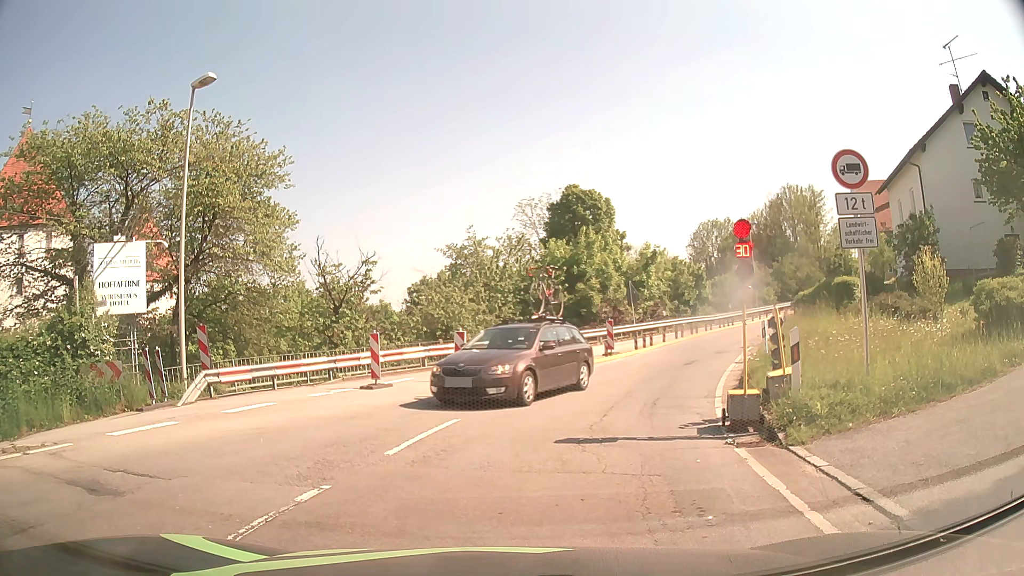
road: secondary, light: Day
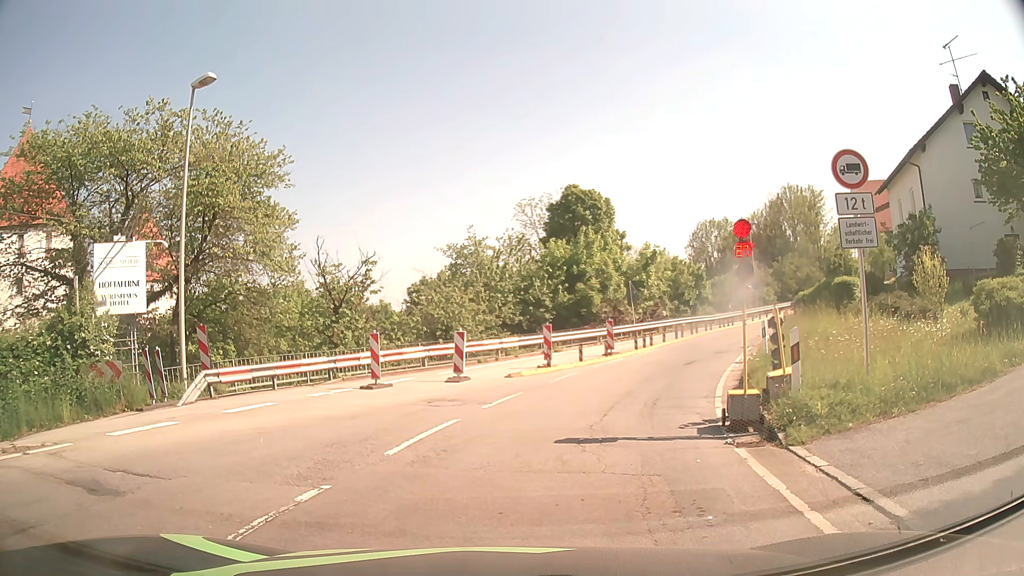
(0.0, 0.0) m; 0°
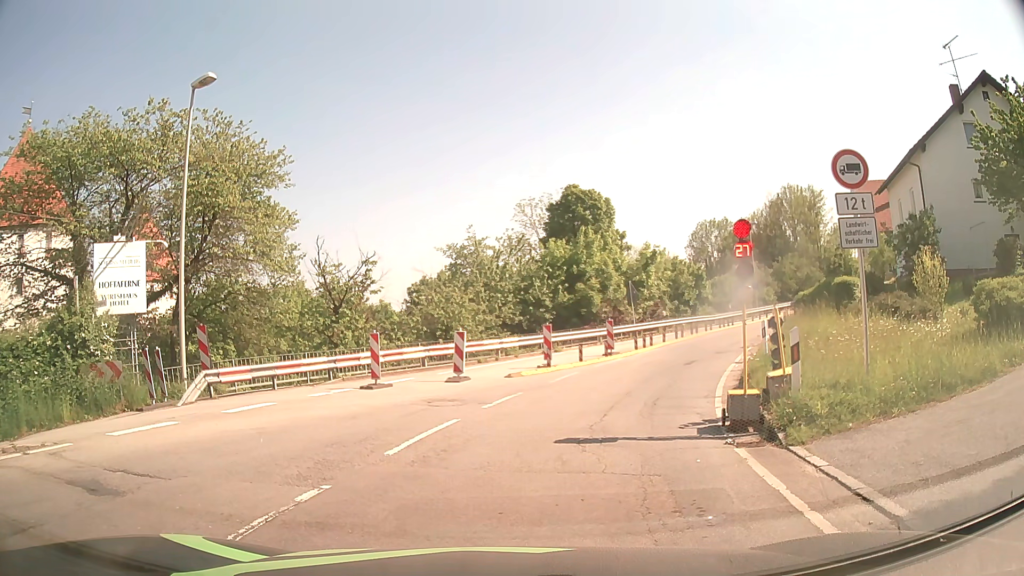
(0.0, 0.0) m; 0°
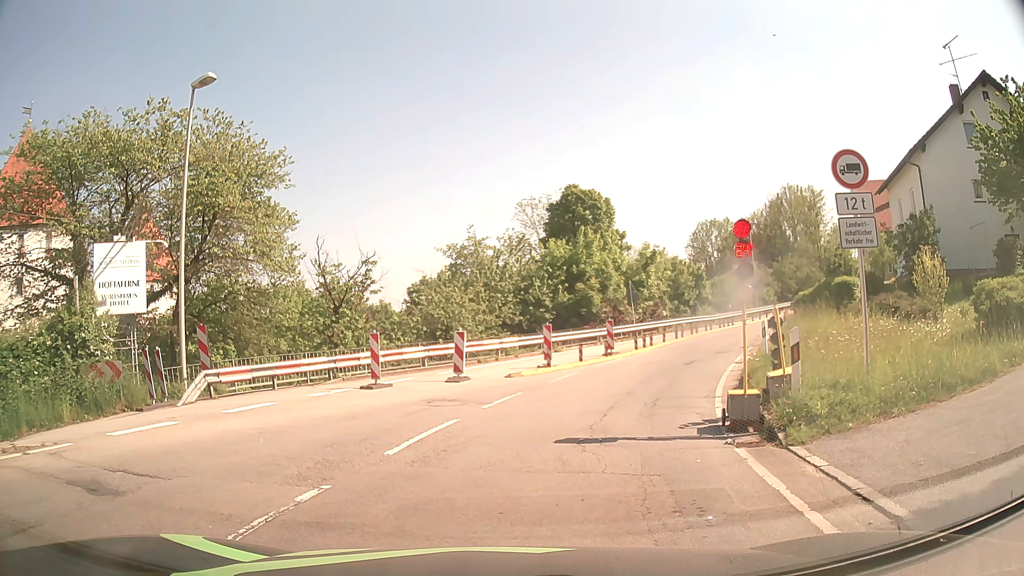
(0.0, 0.0) m; 0°
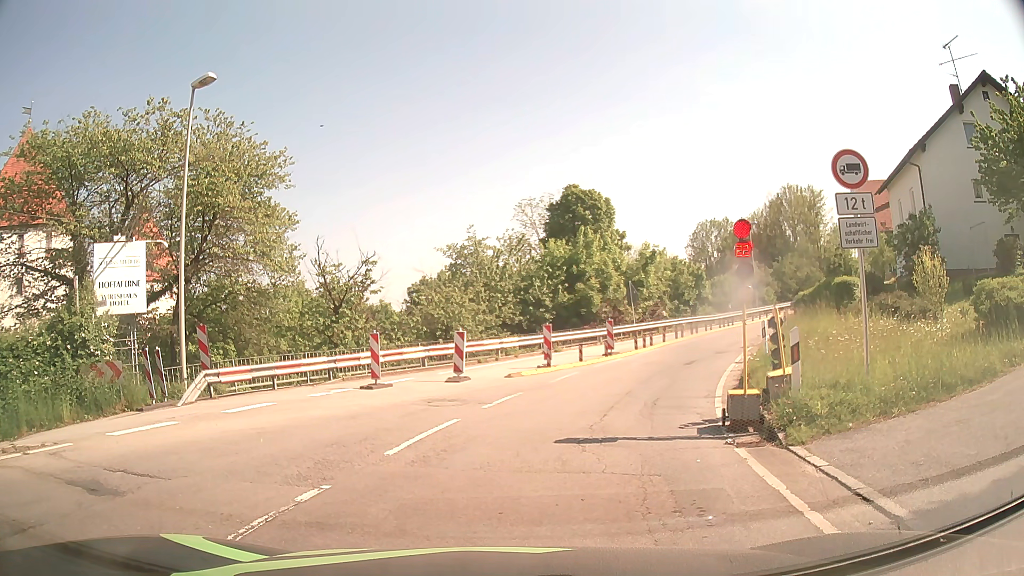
(0.0, 0.0) m; 0°
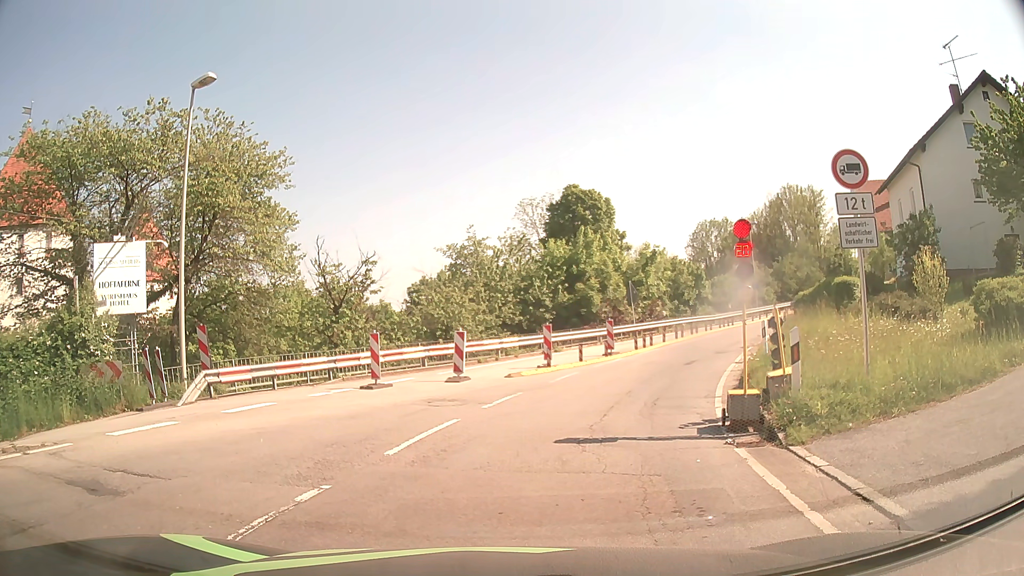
(0.0, 0.0) m; 0°
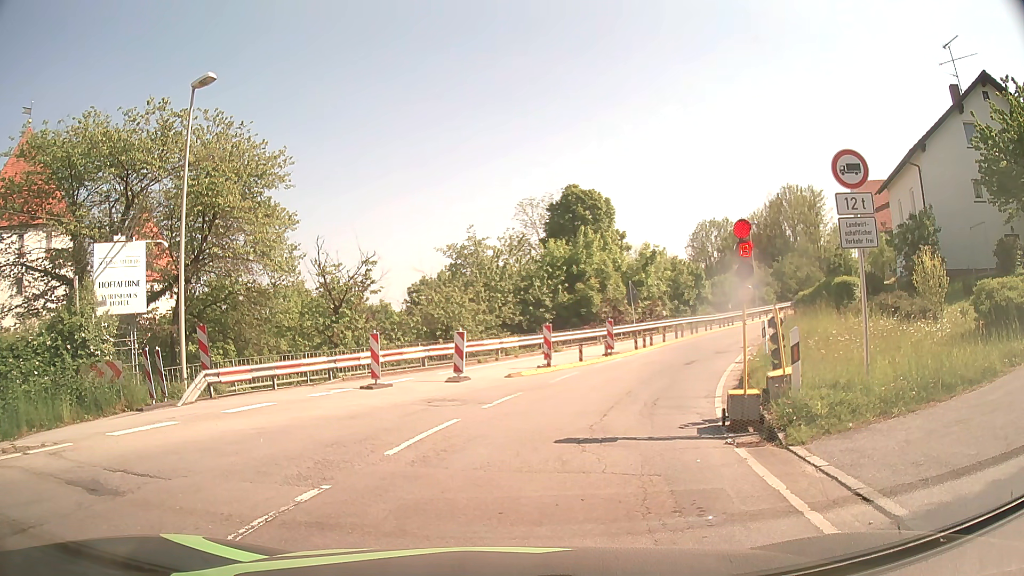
(0.0, 0.0) m; 0°
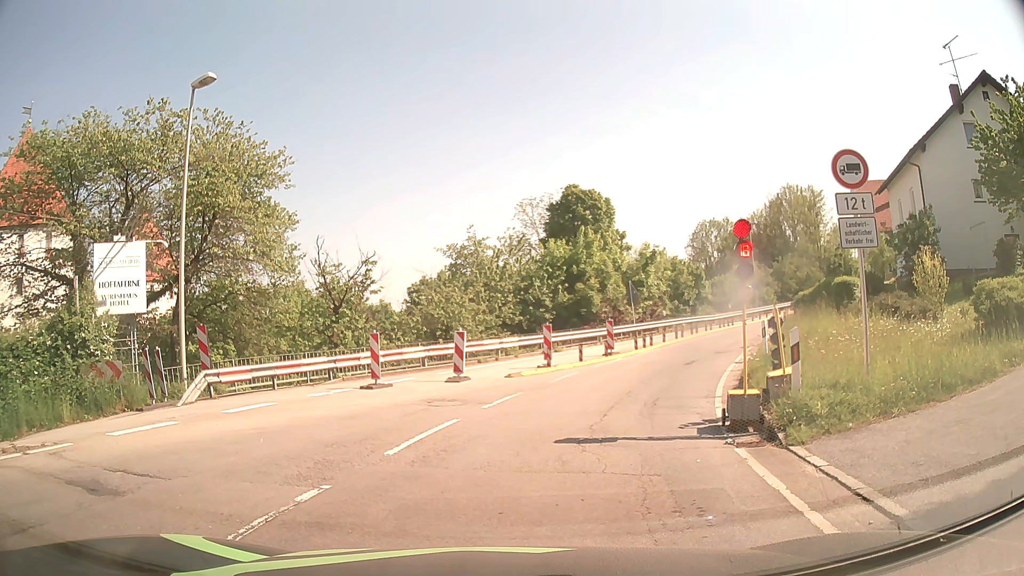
(0.0, 0.0) m; 0°
(+1, +10) (+4, +19) (+9, +28) (+14, +37) (+20, +45) (+27, +52) (+33, +60) (+40, +67) (+47, +74) (+54, +81) m
